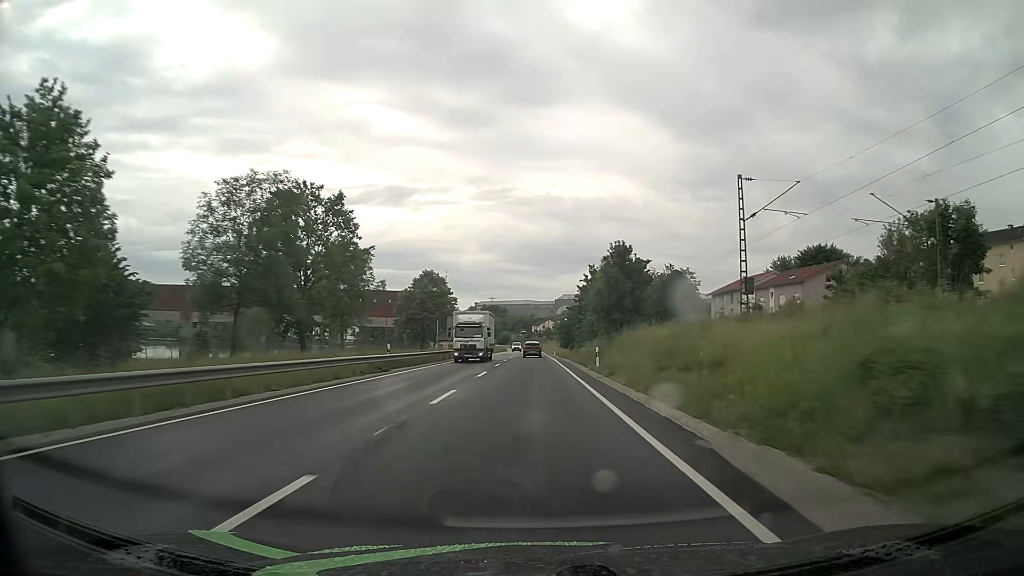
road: primary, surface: asphalt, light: Day
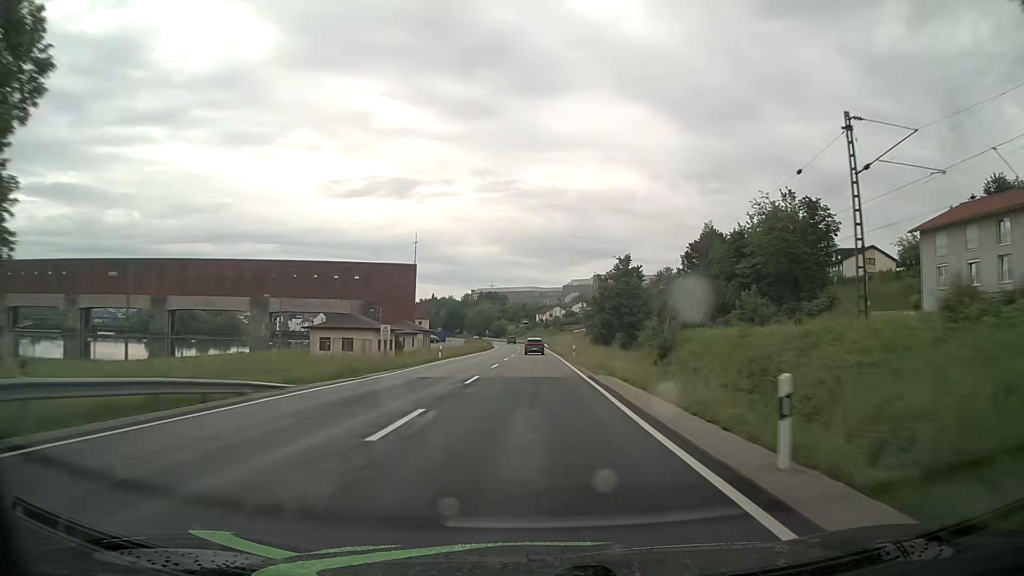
(-0.4, +77.9) m; 0°
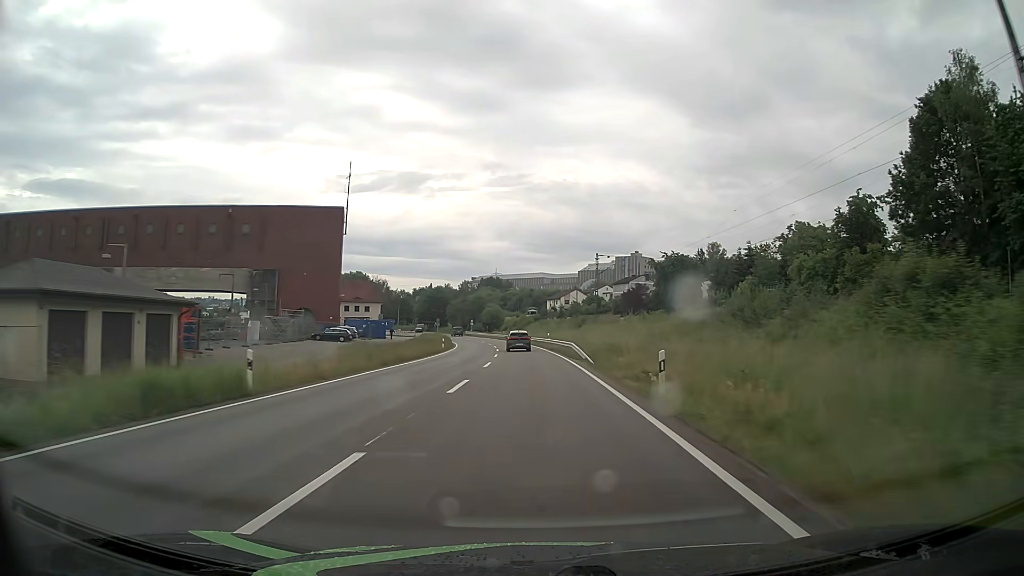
(0.0, +77.6) m; -1°
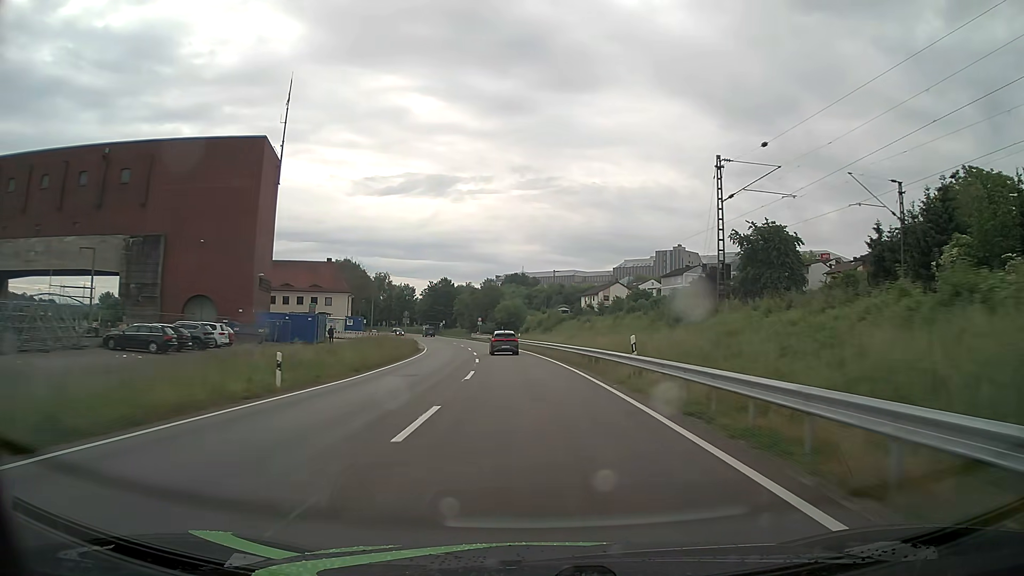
(-0.7, +42.7) m; -2°
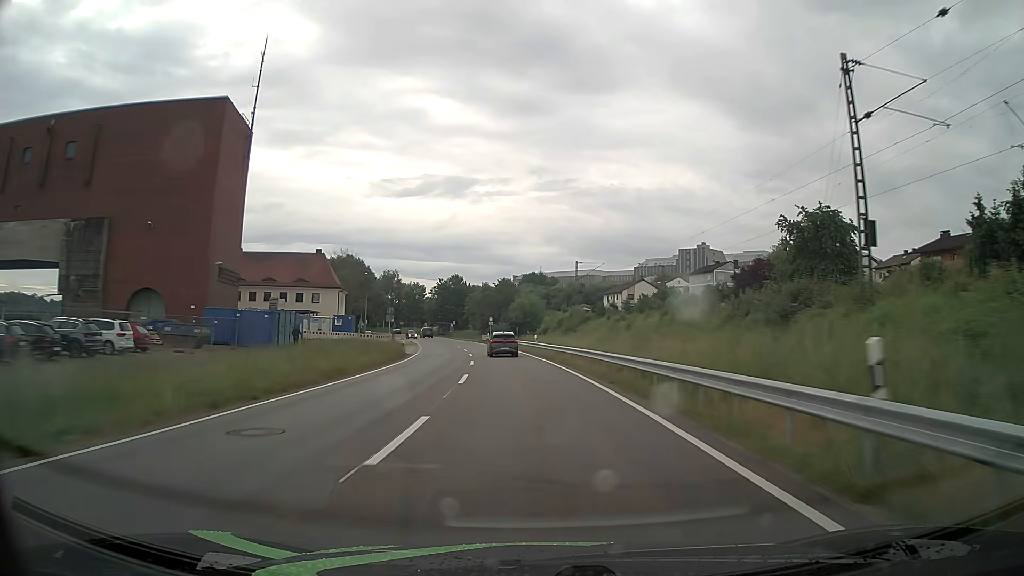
(-0.1, +13.4) m; -1°
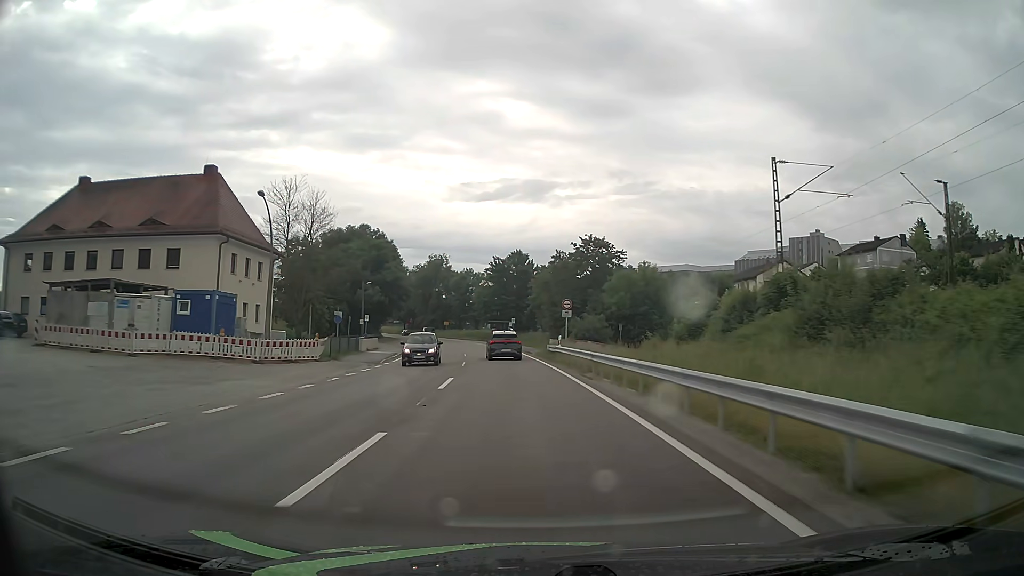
(-3.0, +49.6) m; -7°
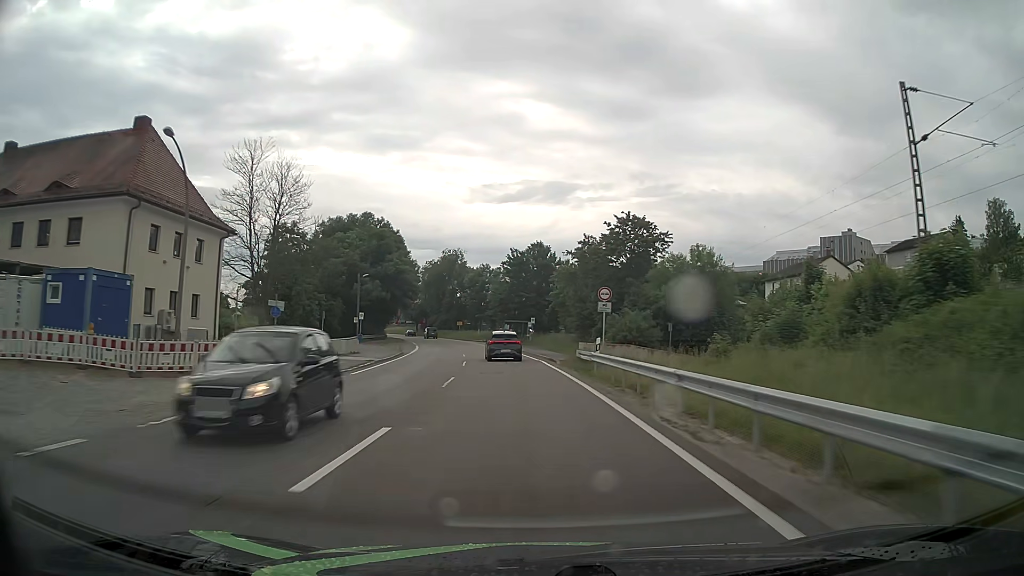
(-0.1, +11.6) m; -2°
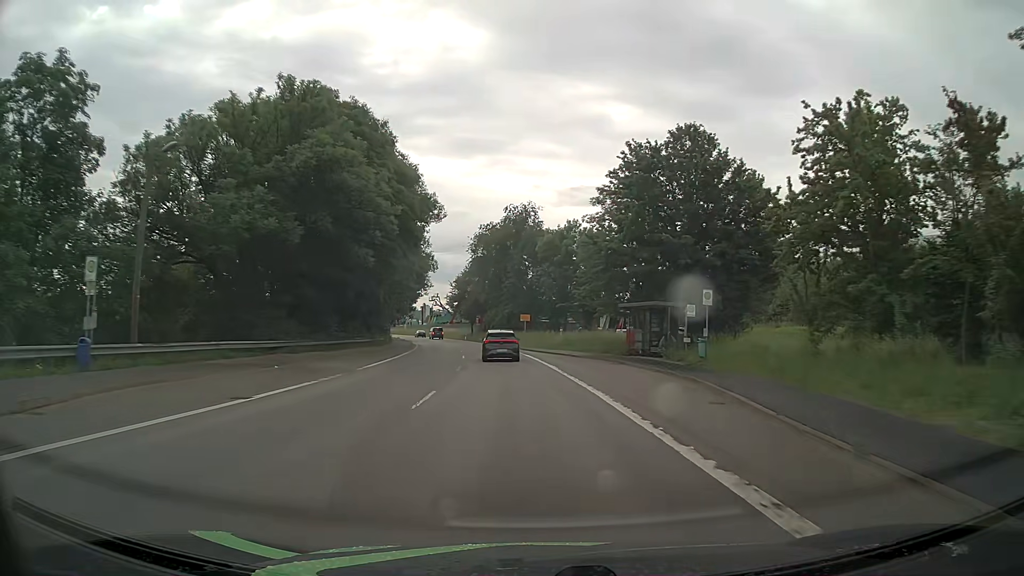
(-3.8, +53.3) m; -8°
(0, +10) (0, +20) (-1, +30) (-2, +40) (-3, +50) (-4, +60) (-6, +70) (-8, +79) (-10, +89) (-12, +99) m
